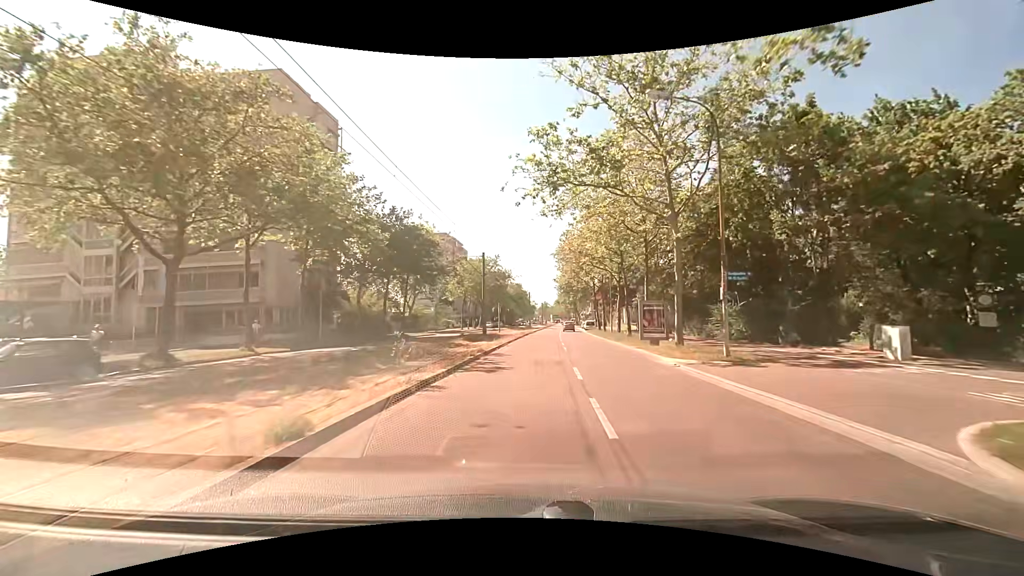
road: tertiary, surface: asphalt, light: Day
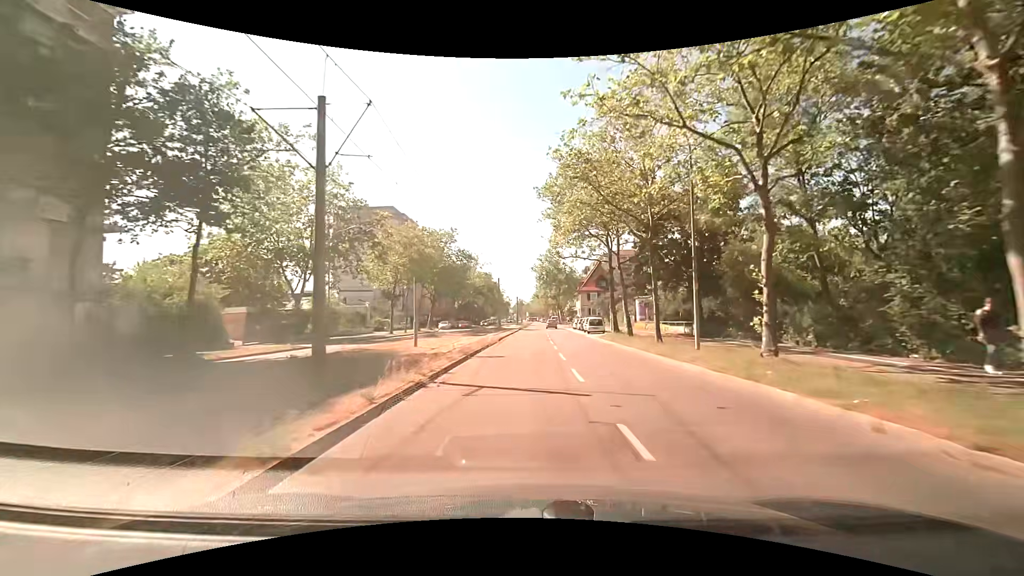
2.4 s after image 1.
(+1.1, +30.8) m; +3°
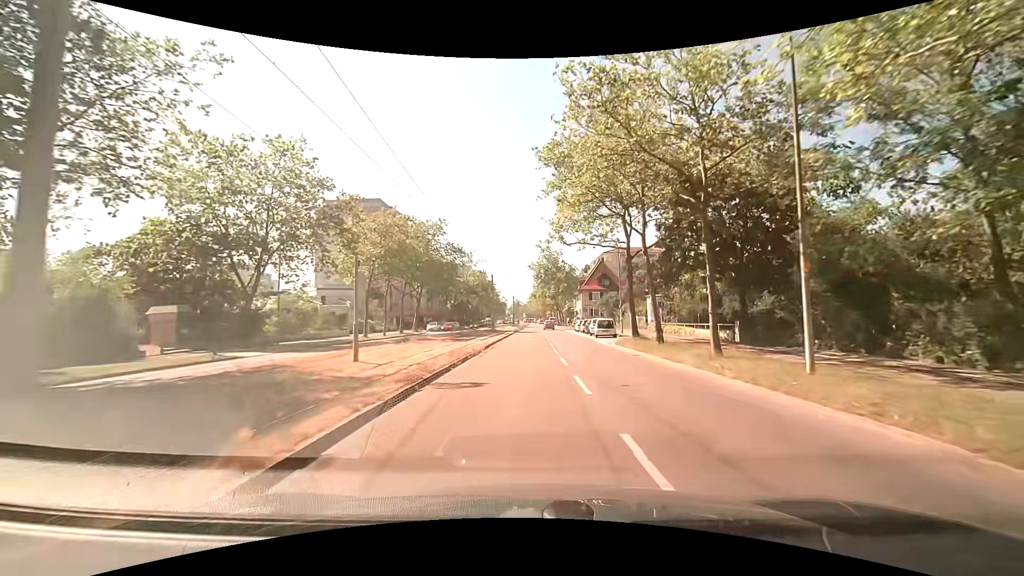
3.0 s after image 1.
(0.0, +7.6) m; 0°
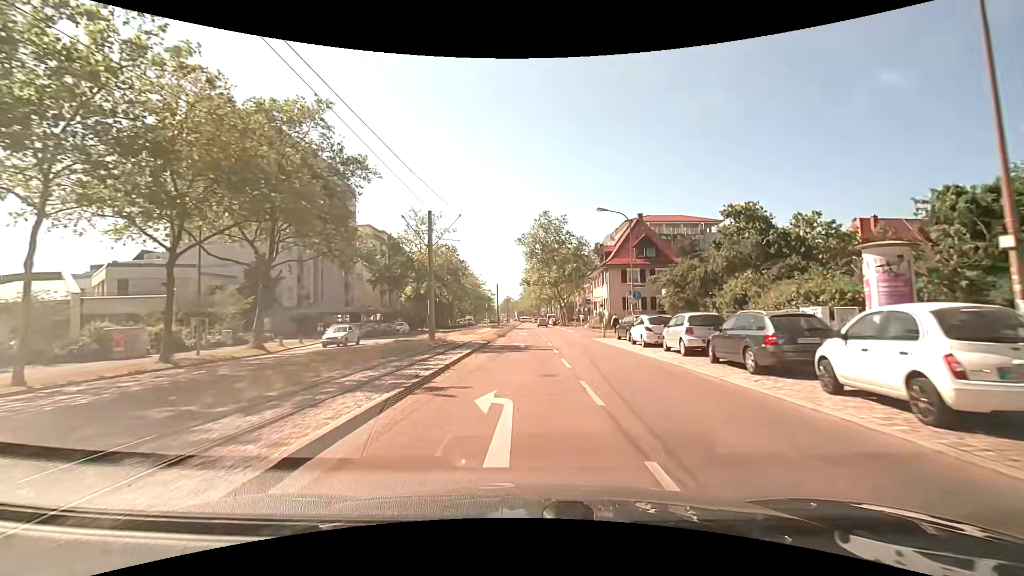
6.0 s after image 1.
(+0.4, +37.6) m; +2°
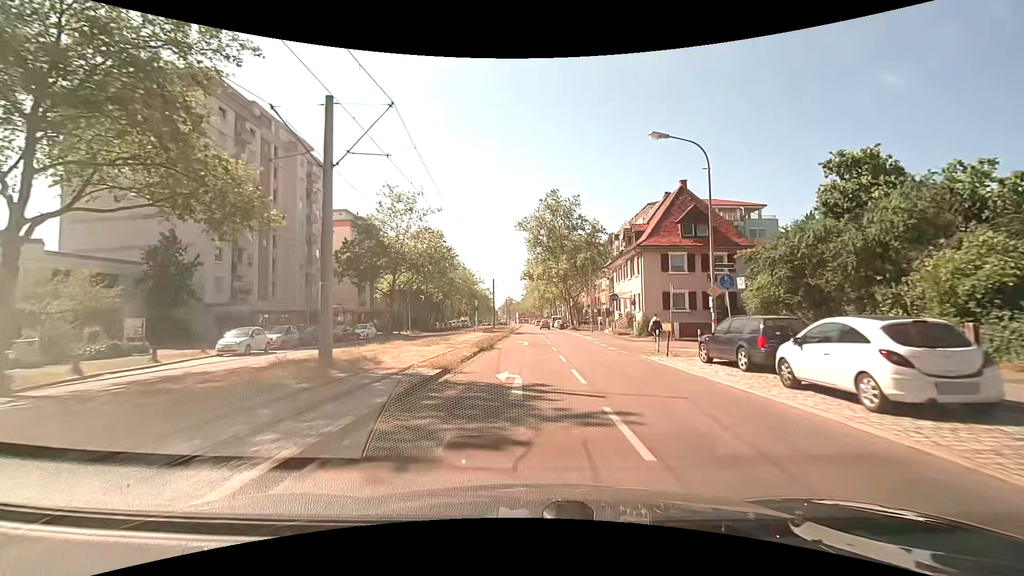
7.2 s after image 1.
(-0.1, +14.8) m; 0°
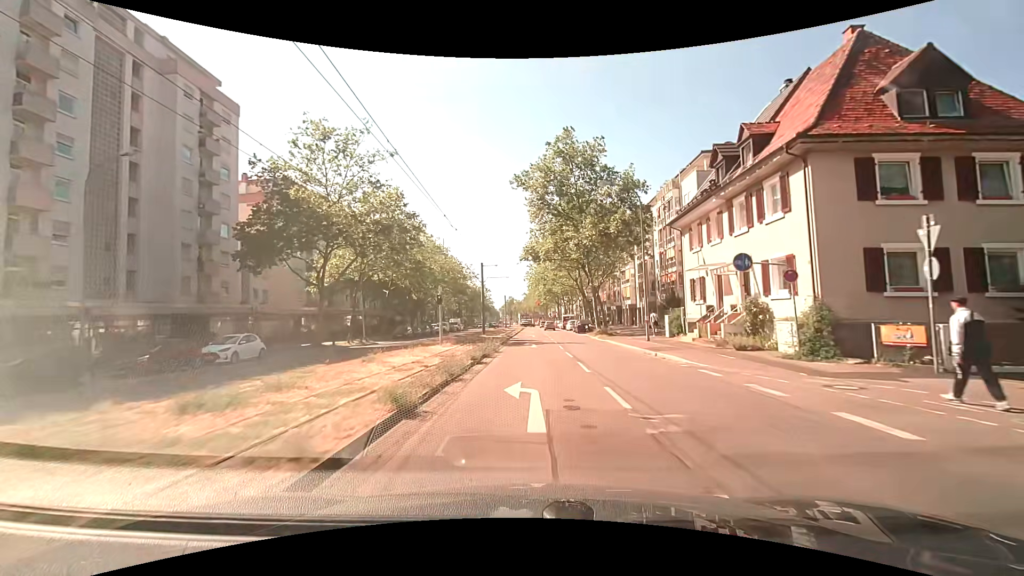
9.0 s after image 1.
(-0.3, +22.0) m; -1°
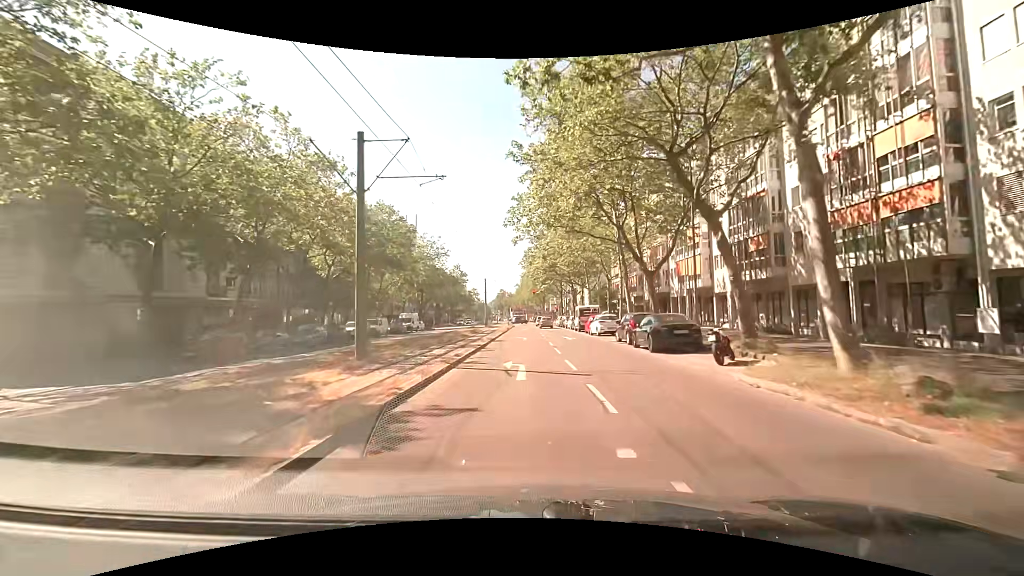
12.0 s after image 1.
(+0.4, +35.2) m; 0°
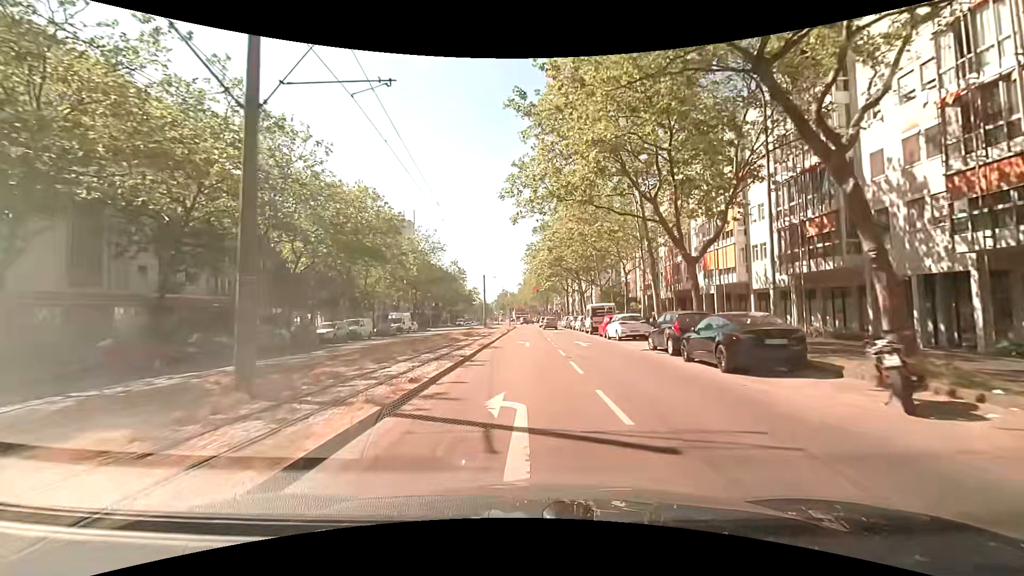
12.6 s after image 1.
(0.0, +6.6) m; 0°
